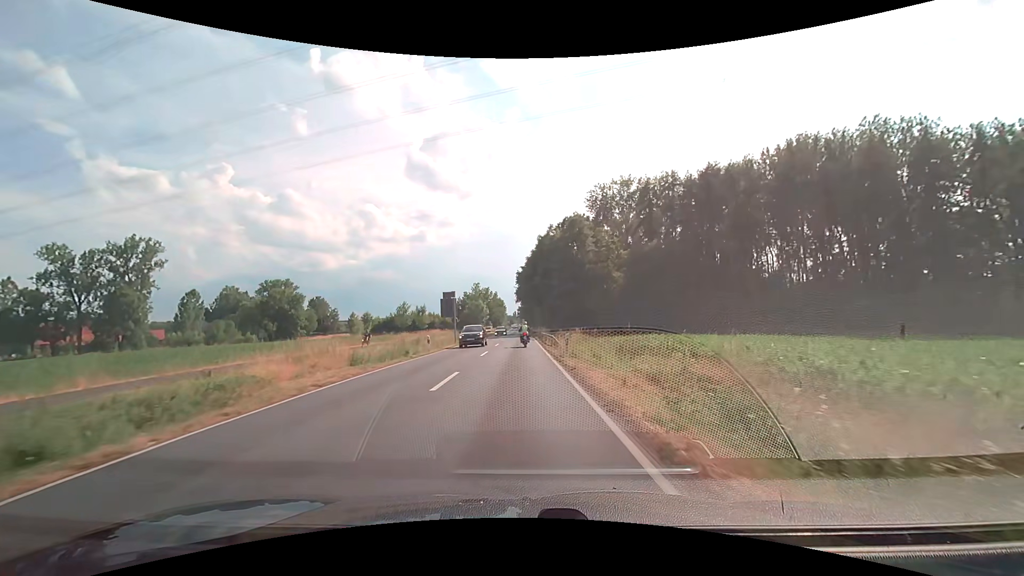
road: secondary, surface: asphalt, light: Day
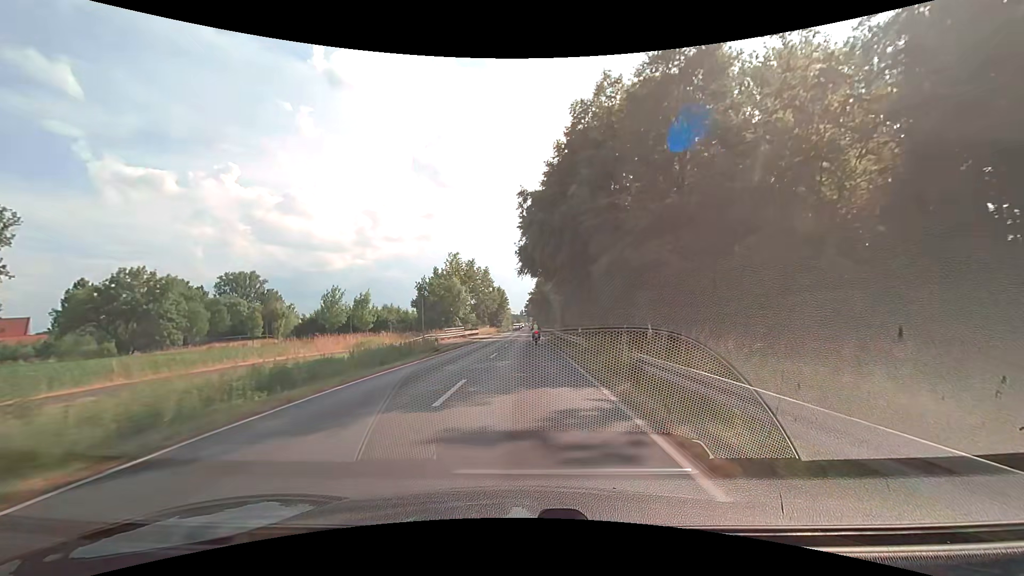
(-0.4, +50.5) m; -1°
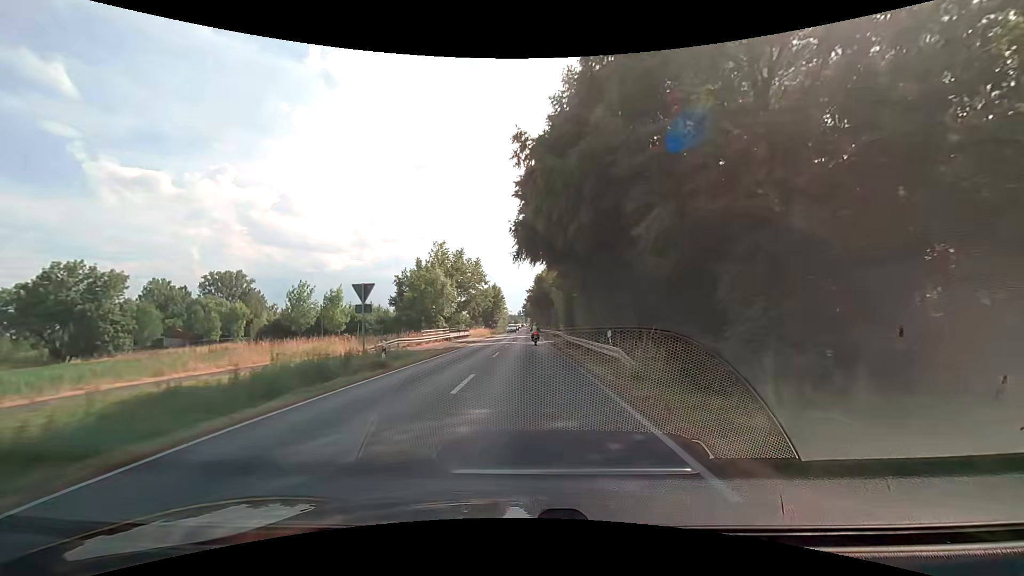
(0.0, +10.3) m; 0°
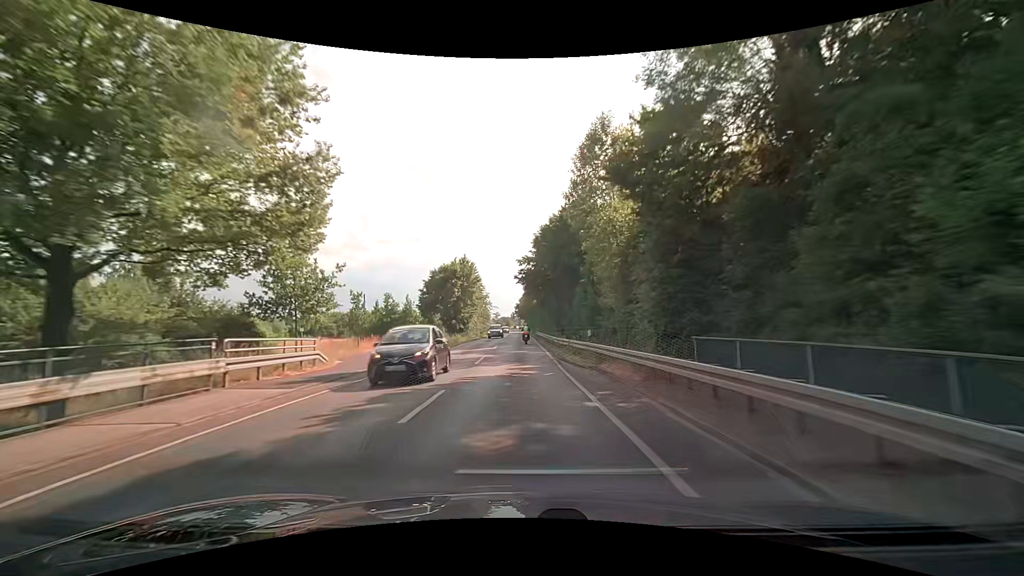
(+0.5, +51.0) m; +1°
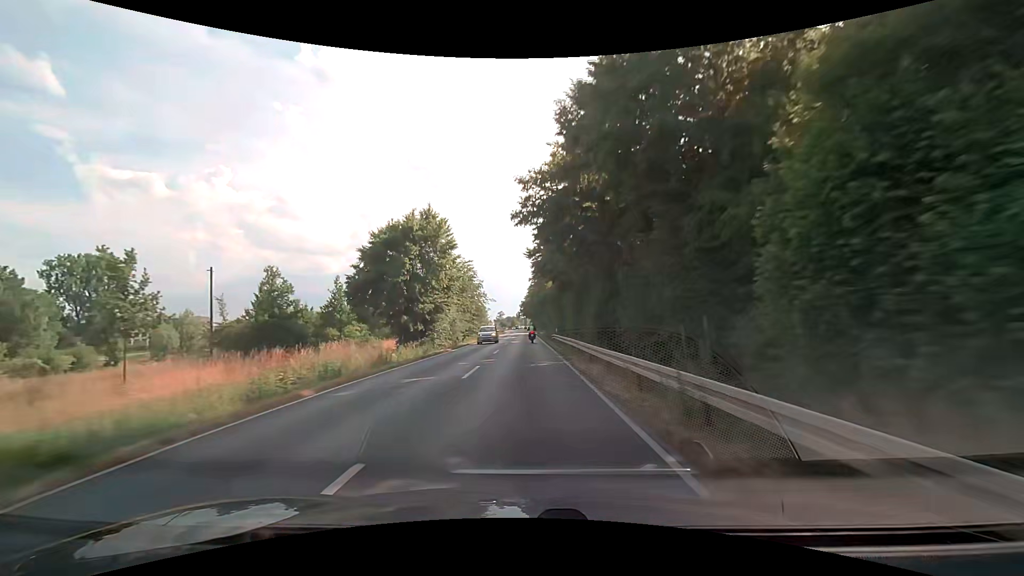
(-0.2, +30.3) m; 0°
(0, +10) (0, +20) (0, +30) (0, +40) (0, +50) (0, +60) (0, +70) (0, +80) (0, +90) (0, +100) m
